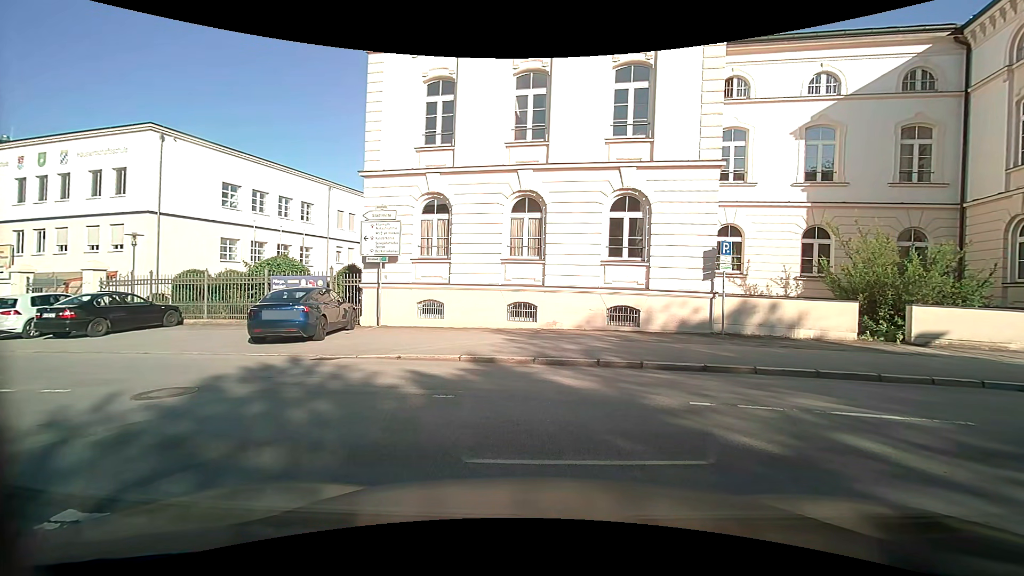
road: tertiary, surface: asphalt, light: Day
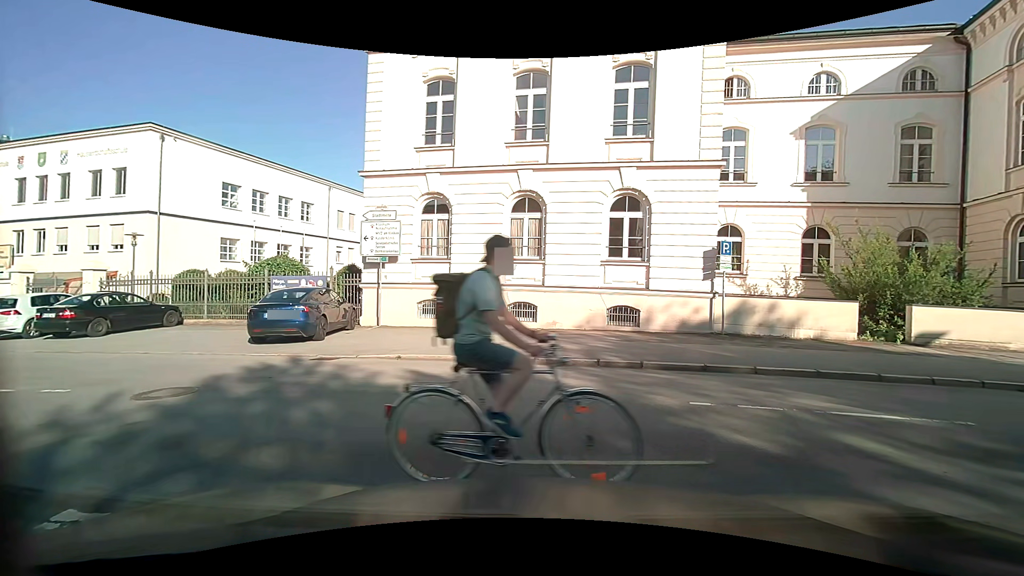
(0.0, 0.0) m; 0°
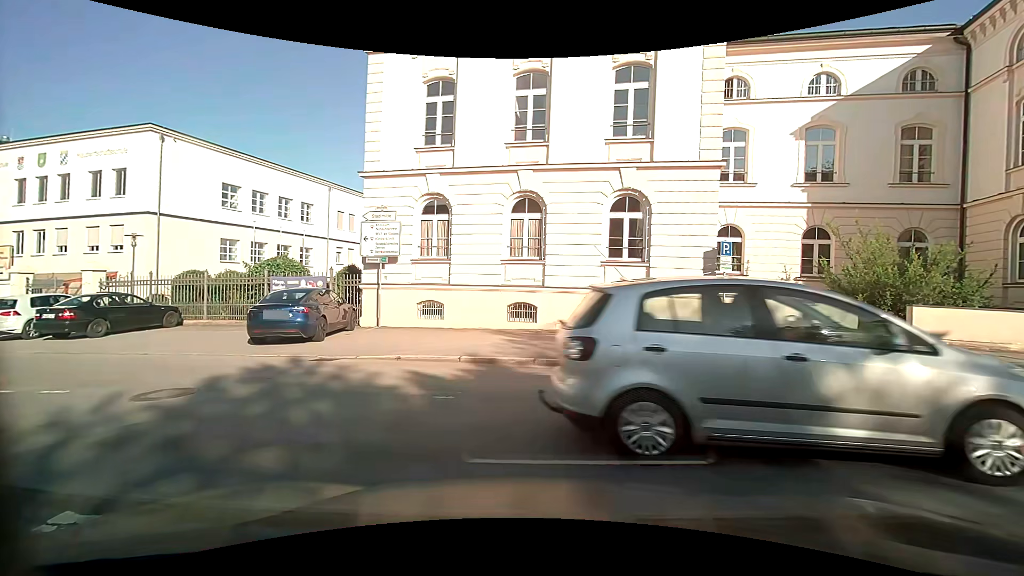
(0.0, 0.0) m; 0°
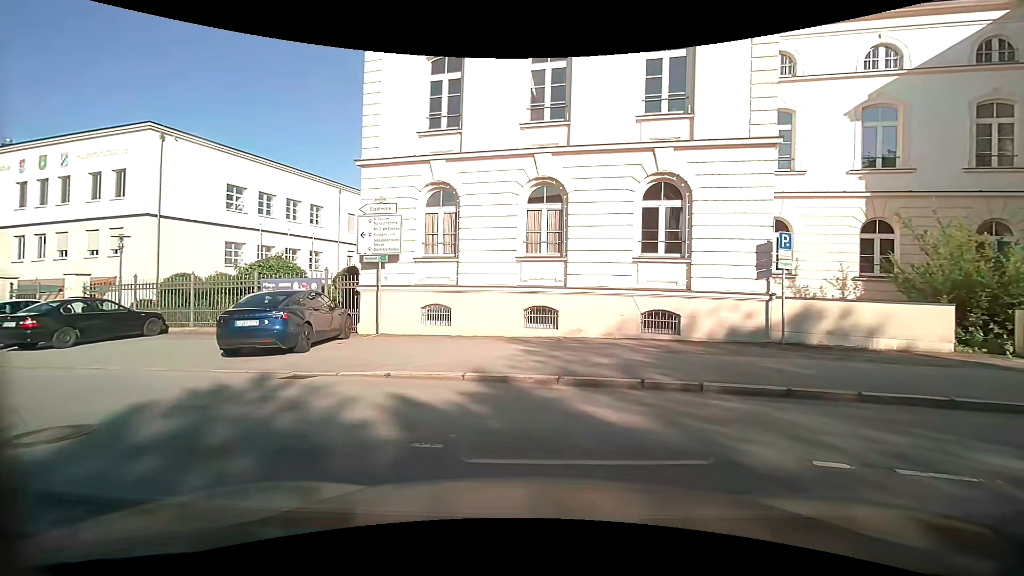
(0.0, +2.4) m; -2°
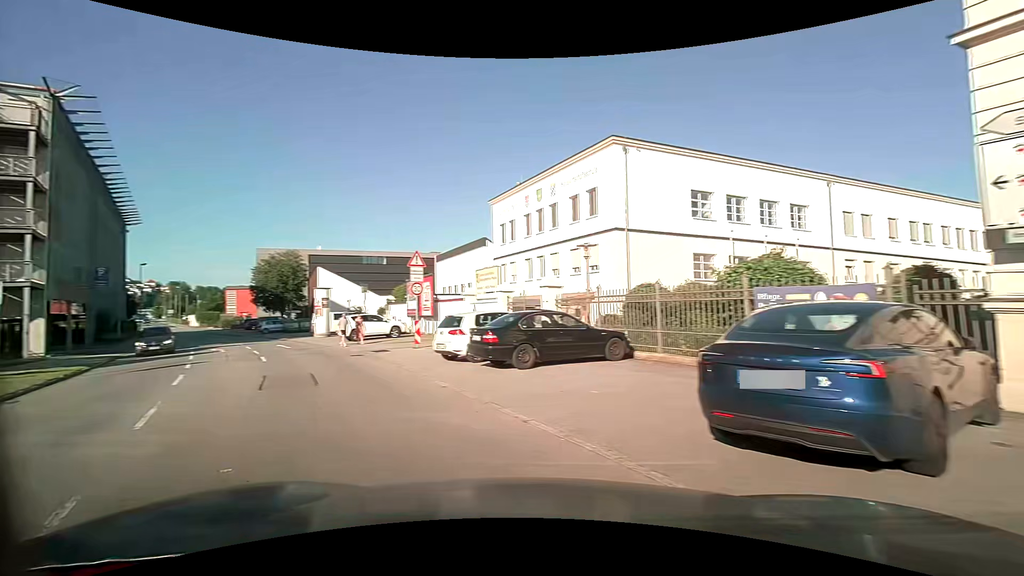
(-2.7, +7.0) m; -50°
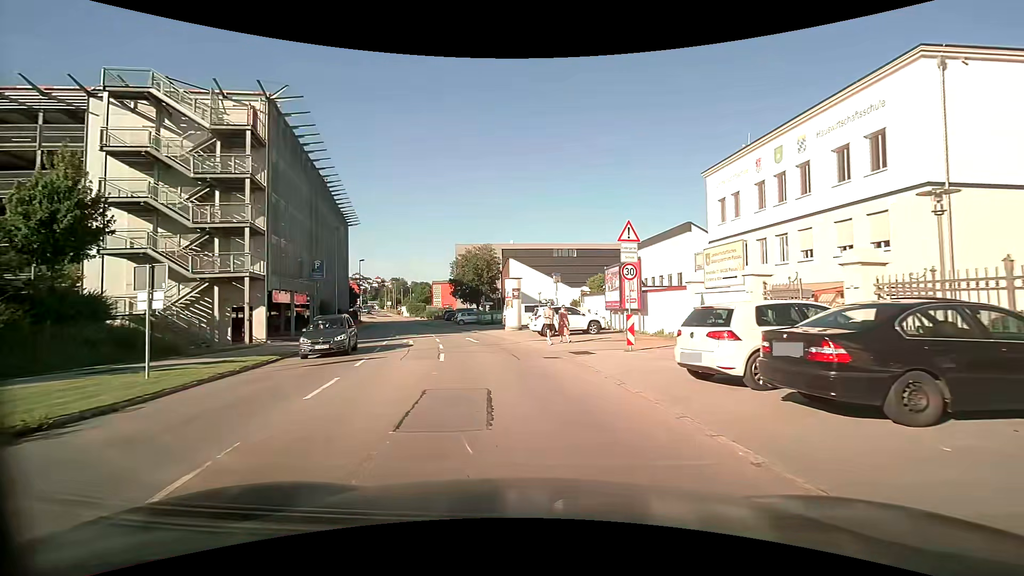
(-1.4, +5.6) m; -22°
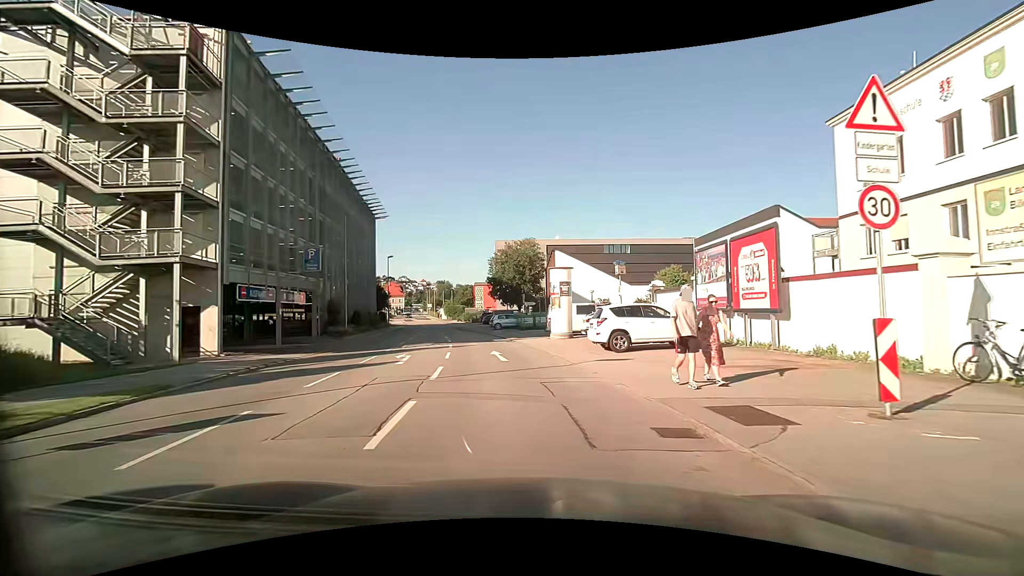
(-0.4, +9.9) m; -5°
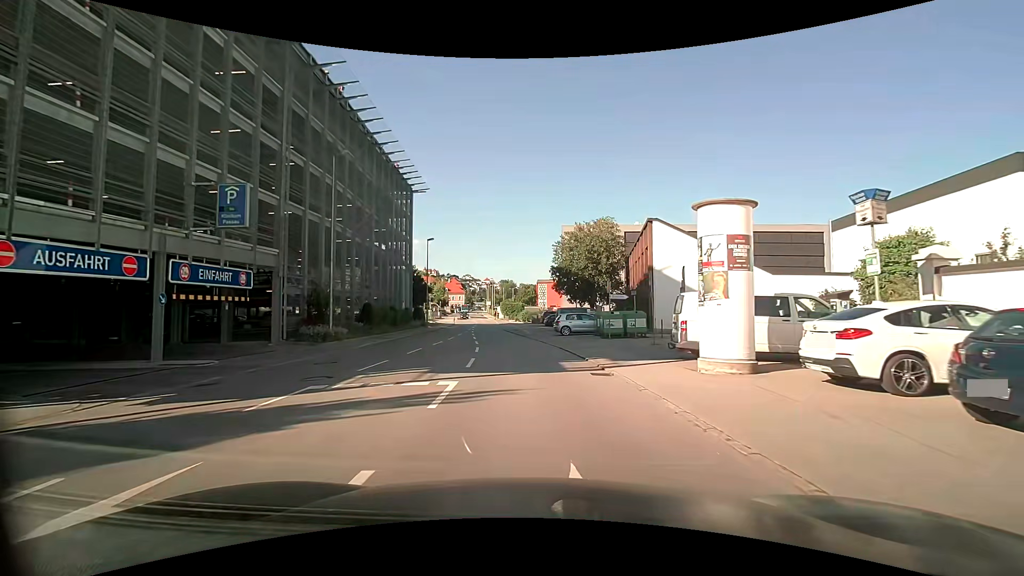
(-1.1, +16.1) m; -7°
(0, +10) (-1, +20) (-2, +30) (-3, +40) (-4, +50) (-5, +60) (-6, +70) (-7, +80) (-8, +90) (-10, +99) m
